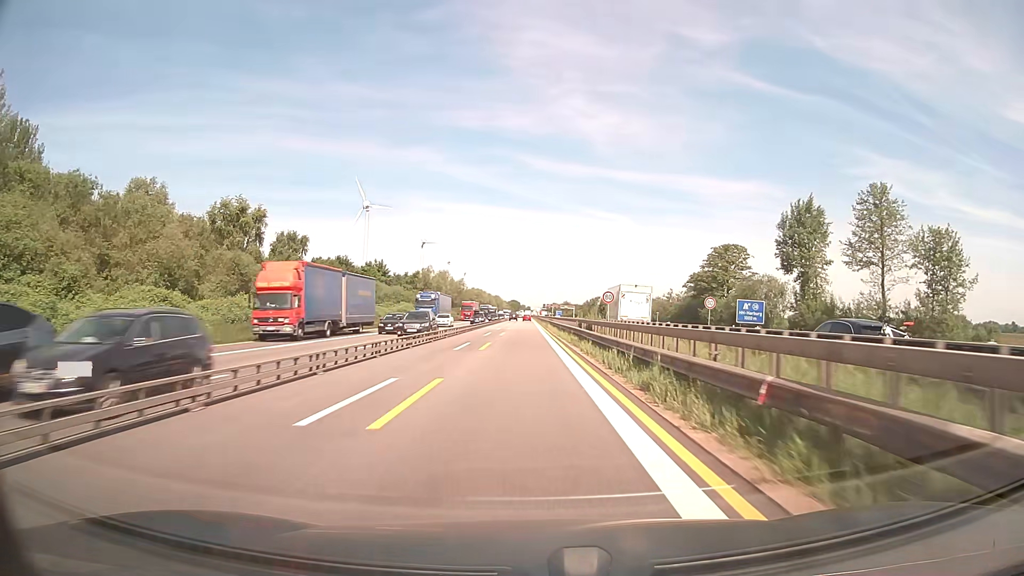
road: motorway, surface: asphalt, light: Day
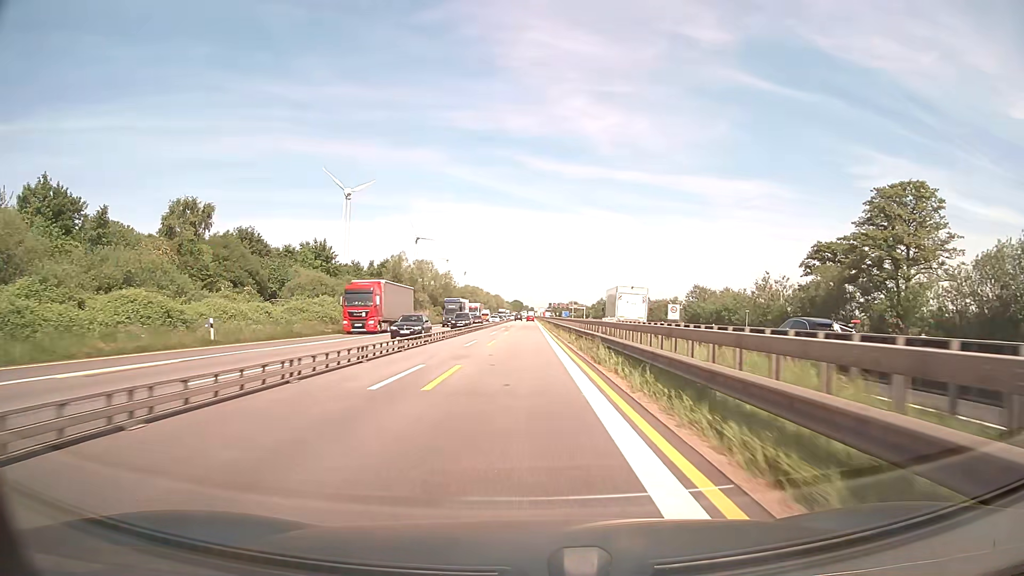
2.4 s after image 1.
(-0.1, +50.0) m; 0°
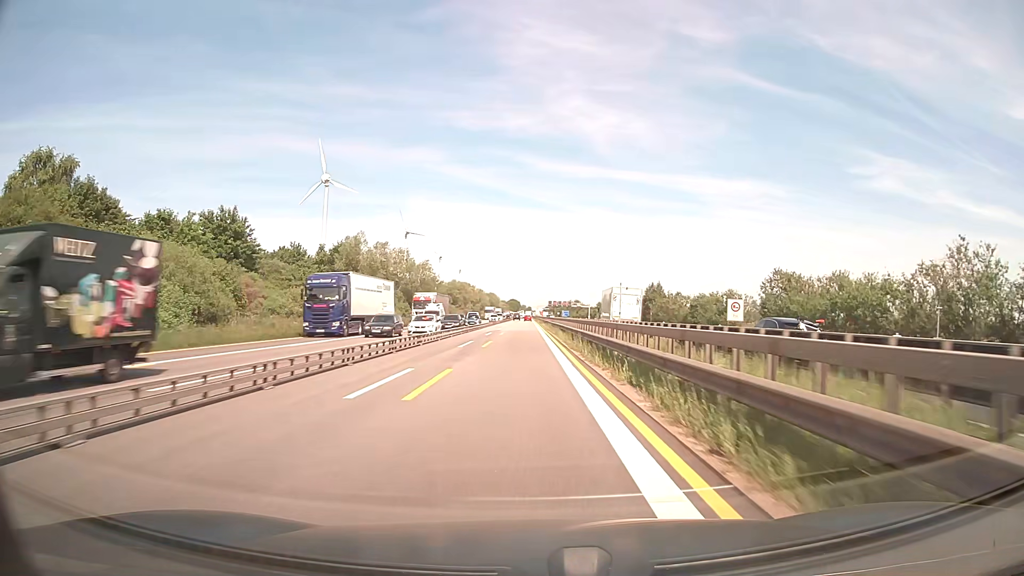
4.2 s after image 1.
(+0.1, +37.5) m; 0°
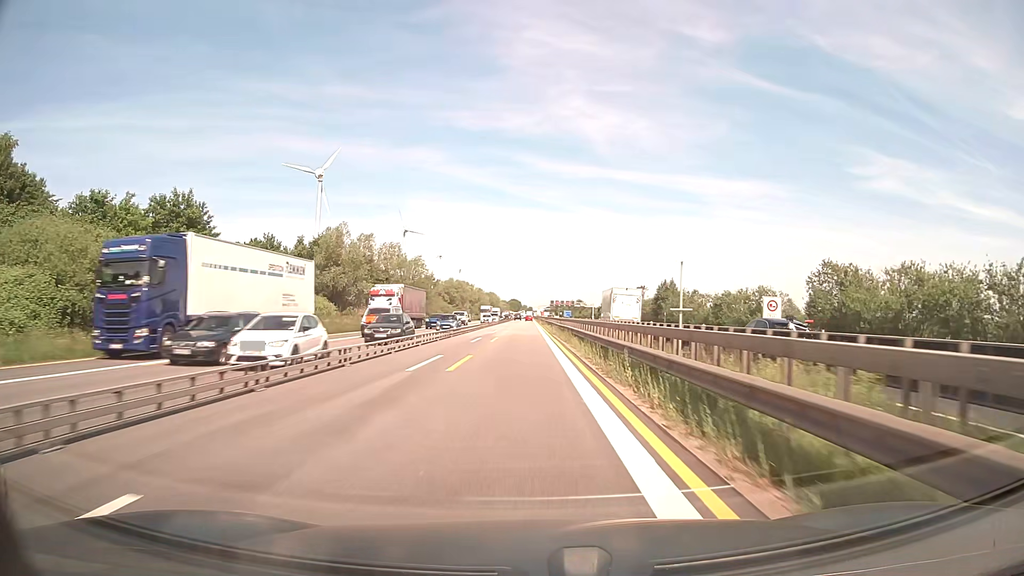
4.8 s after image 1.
(0.0, +12.5) m; 0°
(0, +10) (0, +20) (0, +30) (0, +40) (0, +50) (0, +60) (0, +70) (0, +80) (0, +90) (0, +100) m
